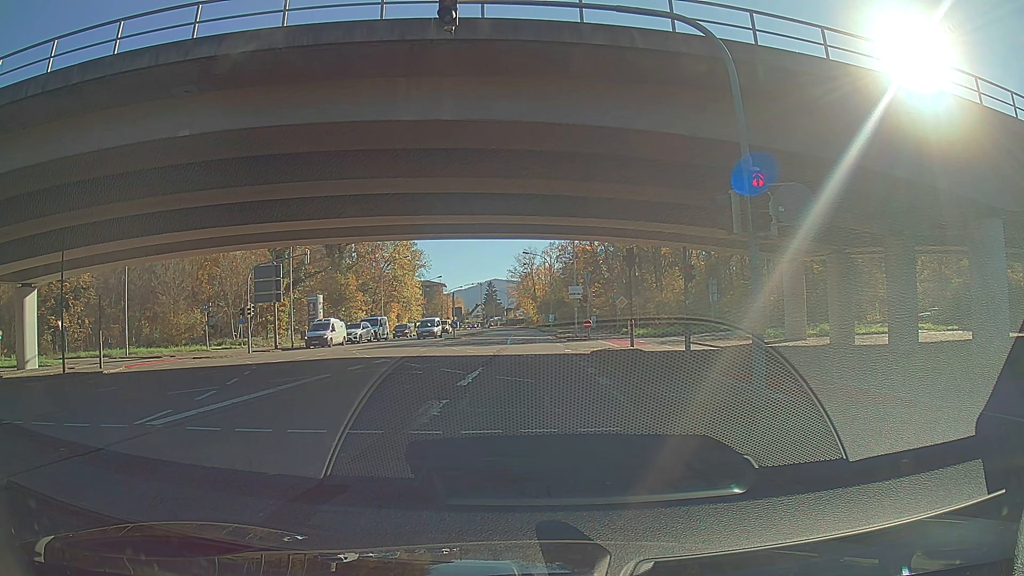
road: secondary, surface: asphalt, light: Day
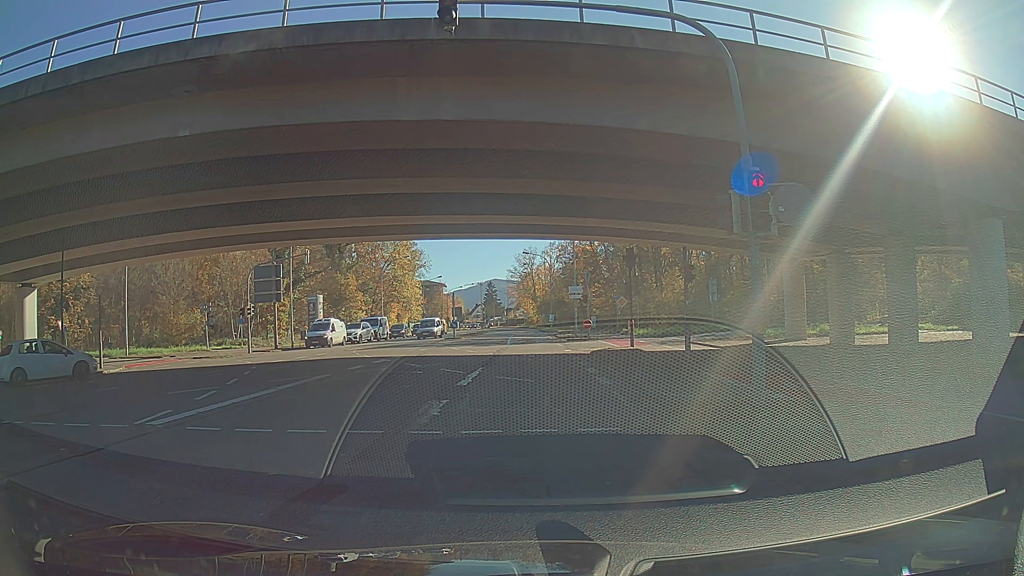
(0.0, 0.0) m; 0°
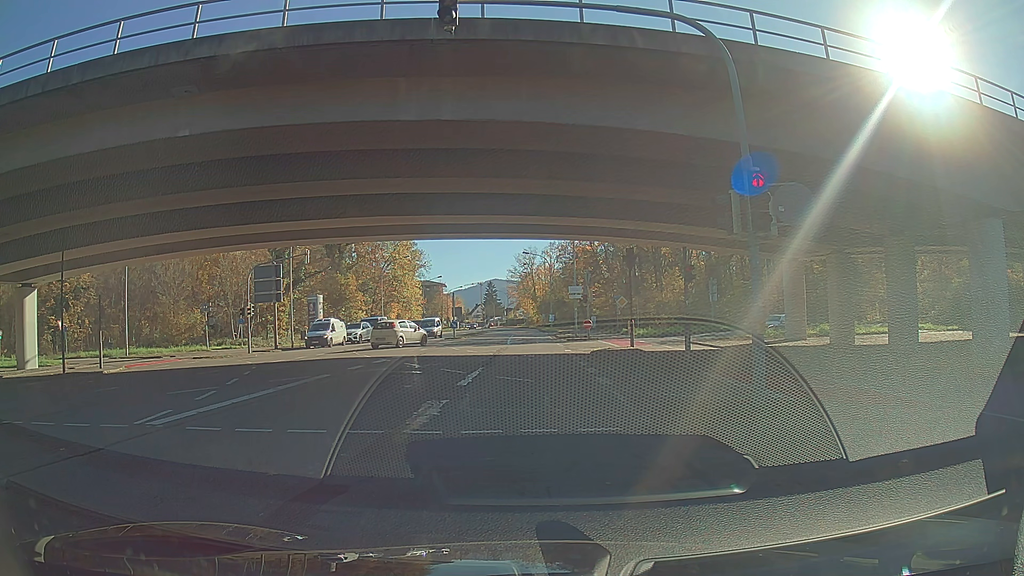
(0.0, 0.0) m; 0°
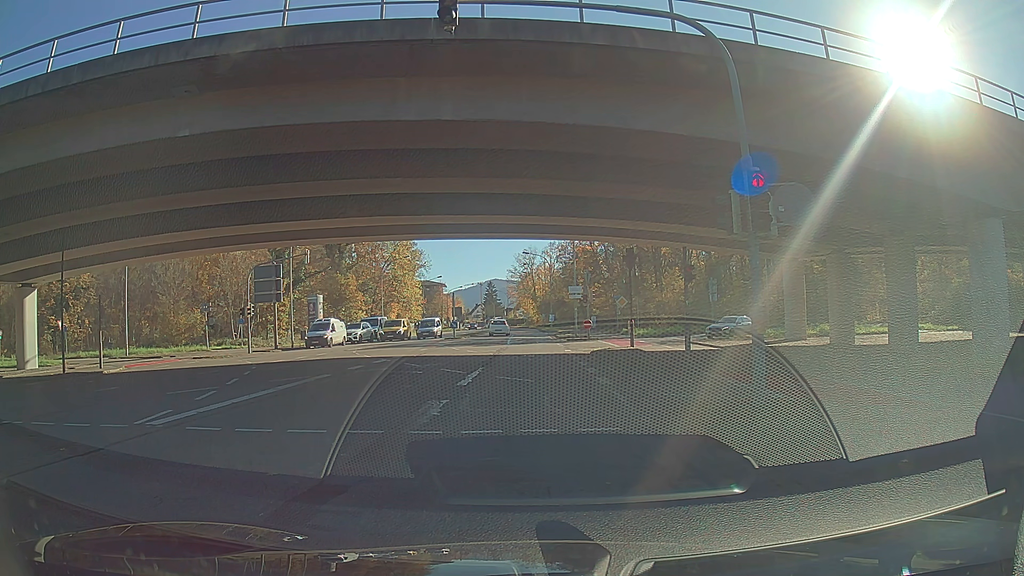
(0.0, 0.0) m; 0°
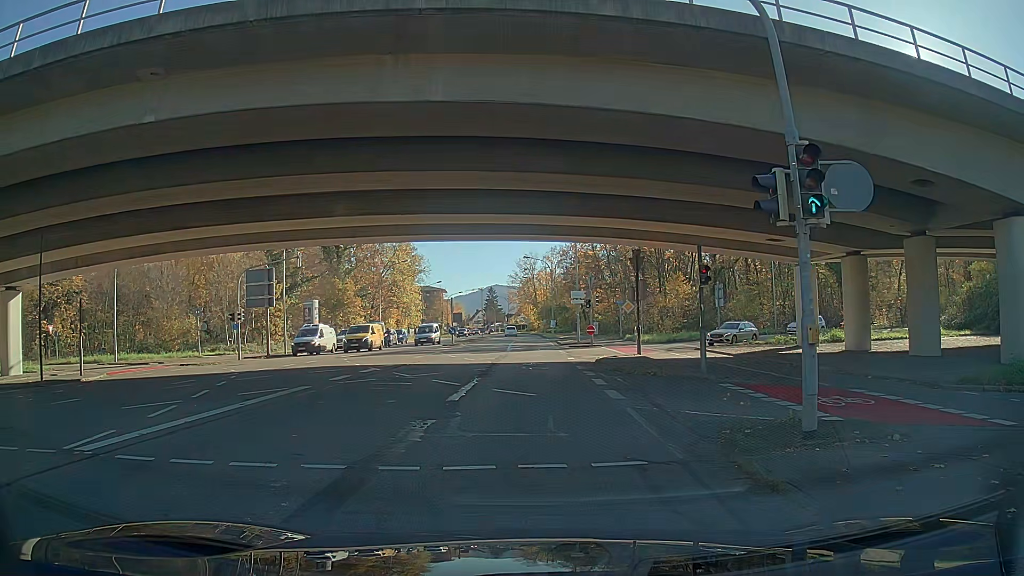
(0.0, +1.8) m; 0°
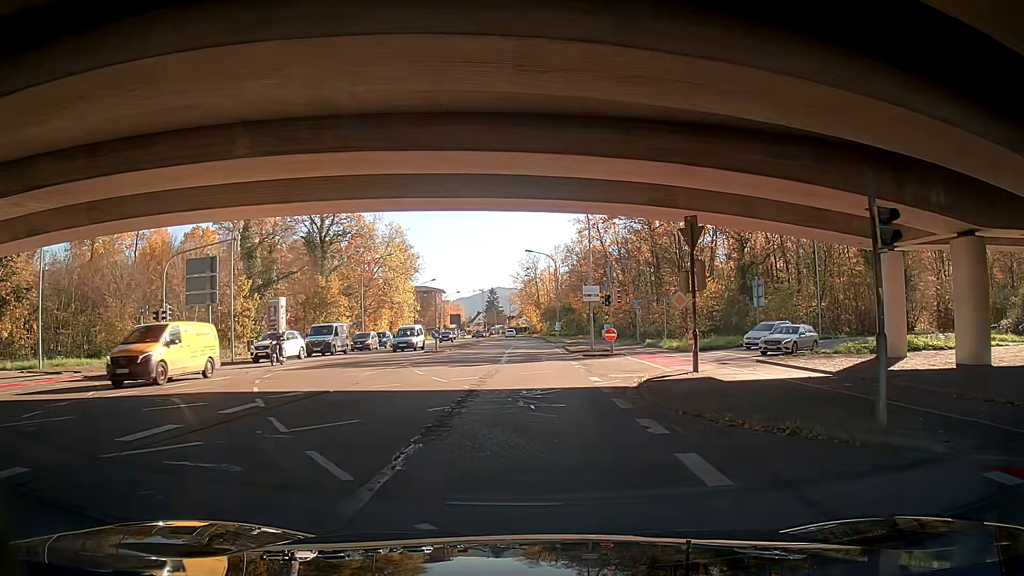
(-0.1, +9.9) m; -1°
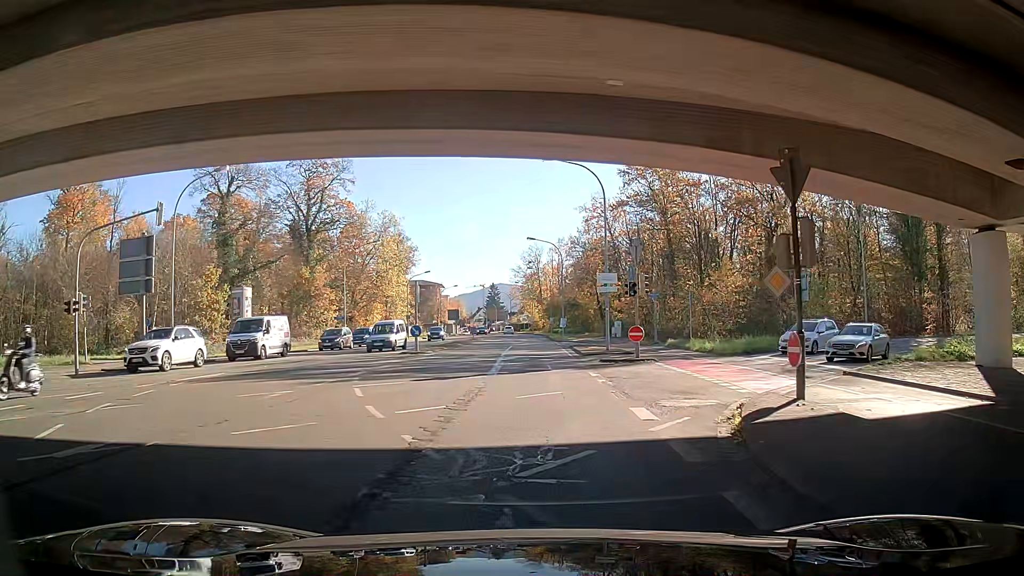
(+0.1, +7.6) m; +2°
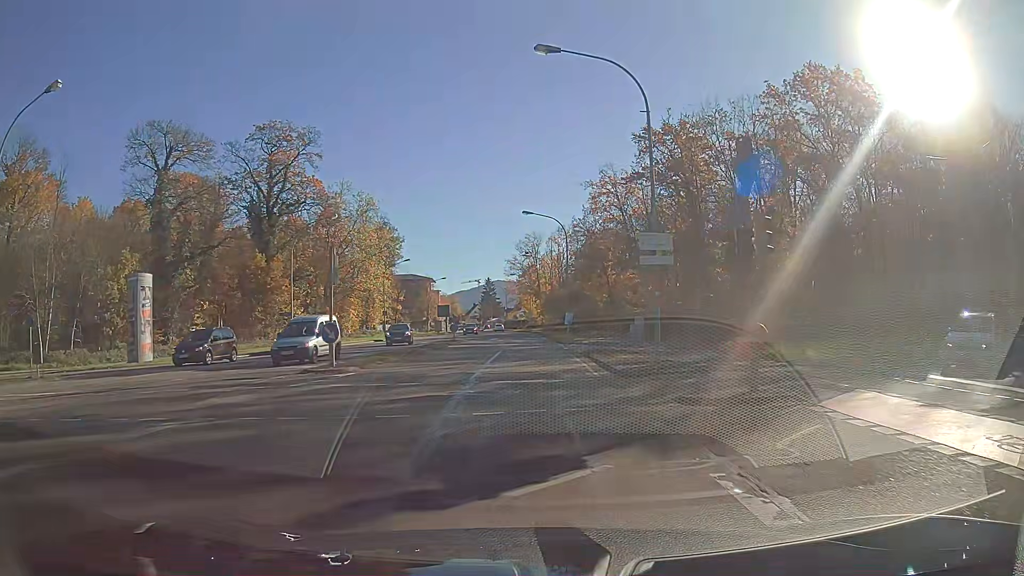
(-0.3, +13.8) m; -2°
(0, +10) (0, +20) (0, +30) (0, +40) (0, +50) (0, +60) (0, +70) (0, +80) (0, +90) (-1, +100) m
